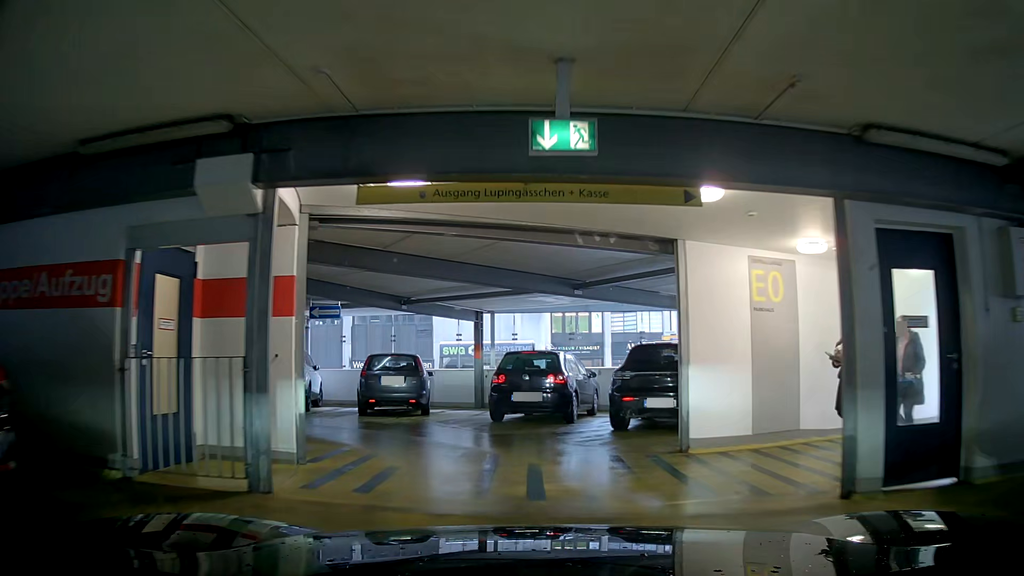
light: Day
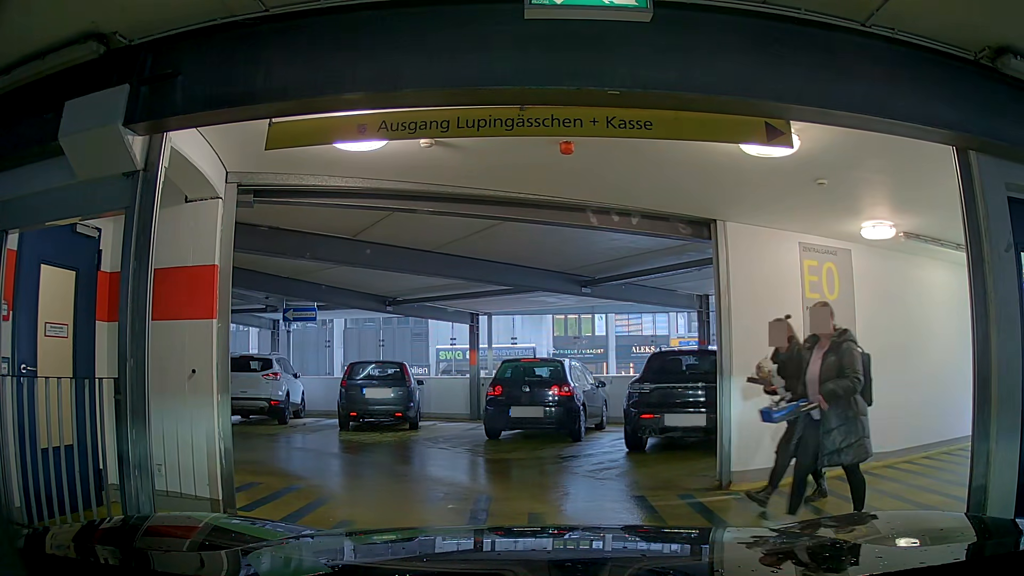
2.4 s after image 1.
(0.0, +1.5) m; 0°
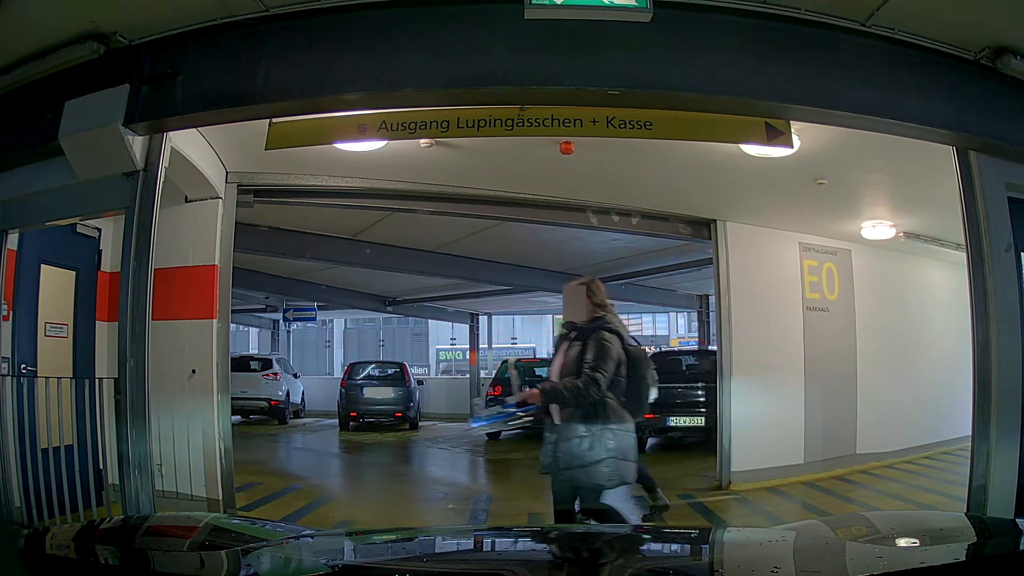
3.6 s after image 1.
(0.0, 0.0) m; 0°
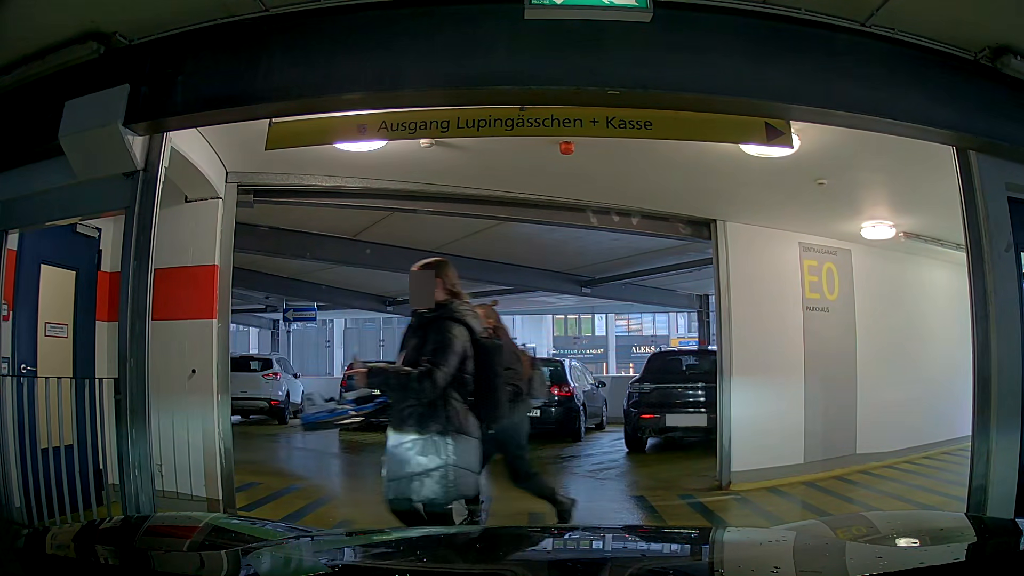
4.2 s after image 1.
(0.0, 0.0) m; 0°
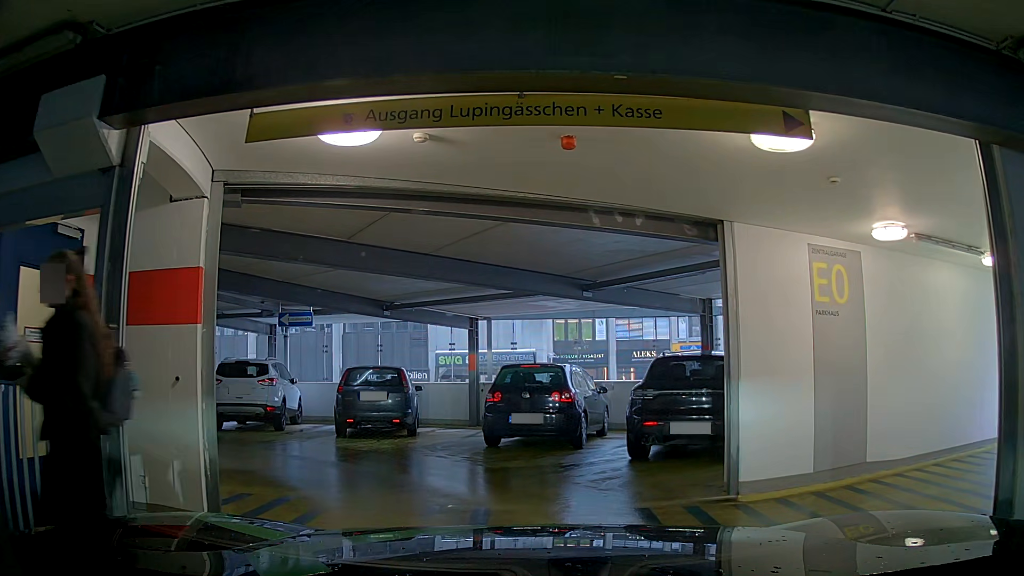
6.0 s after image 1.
(0.0, +0.3) m; 0°
